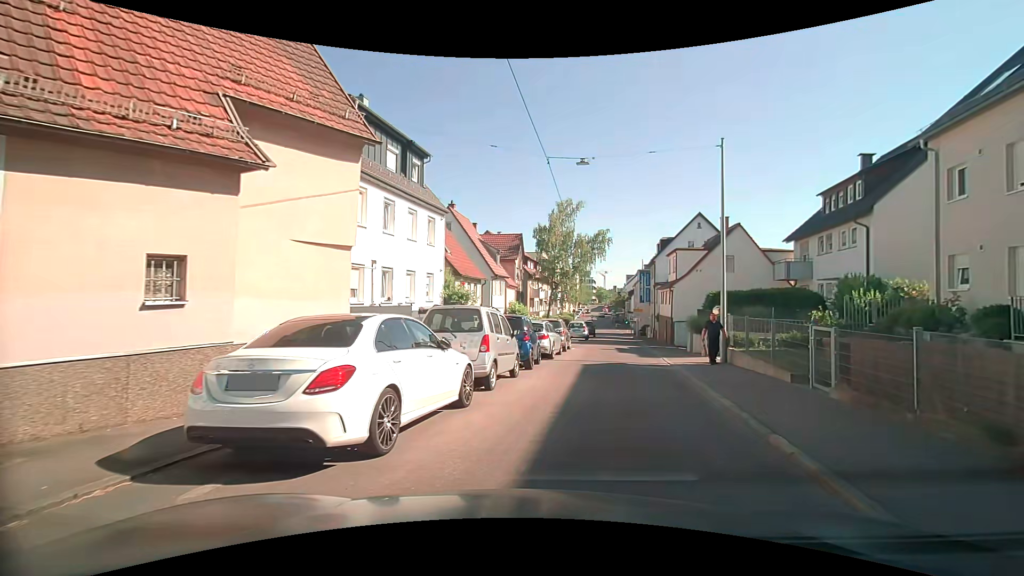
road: tertiary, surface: asphalt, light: Day
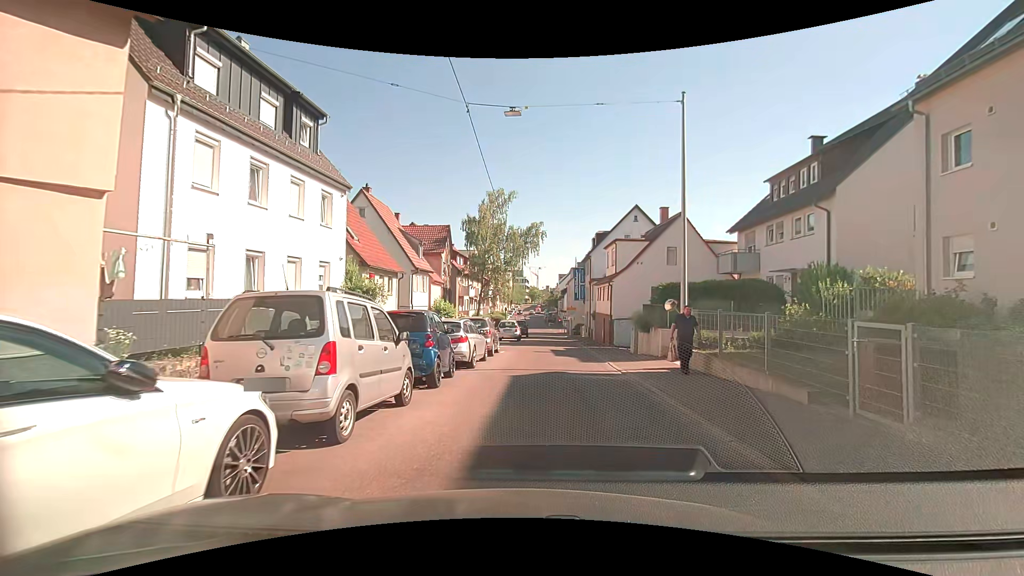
(+0.4, +4.2) m; +8°
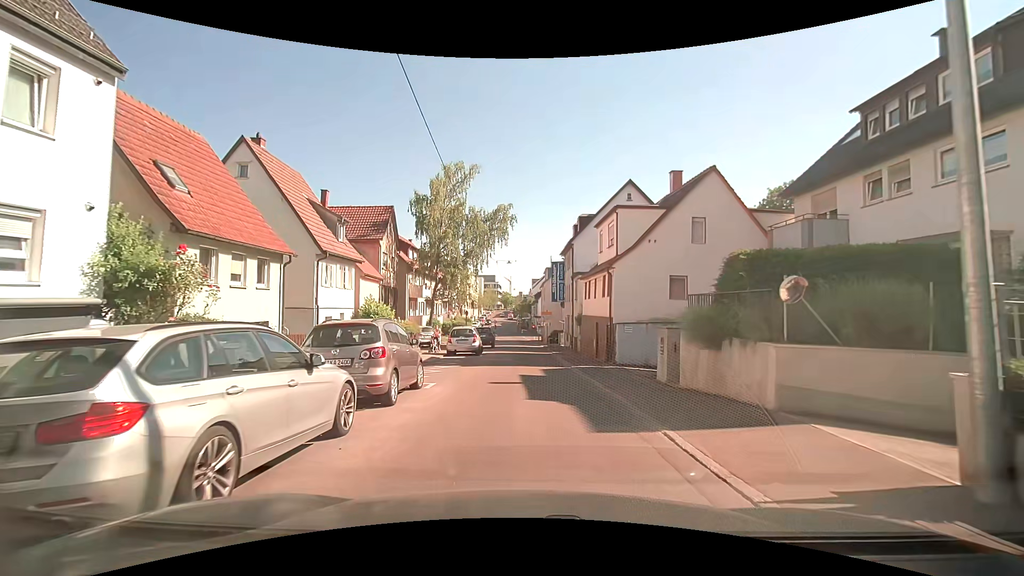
(+0.6, +10.7) m; +3°
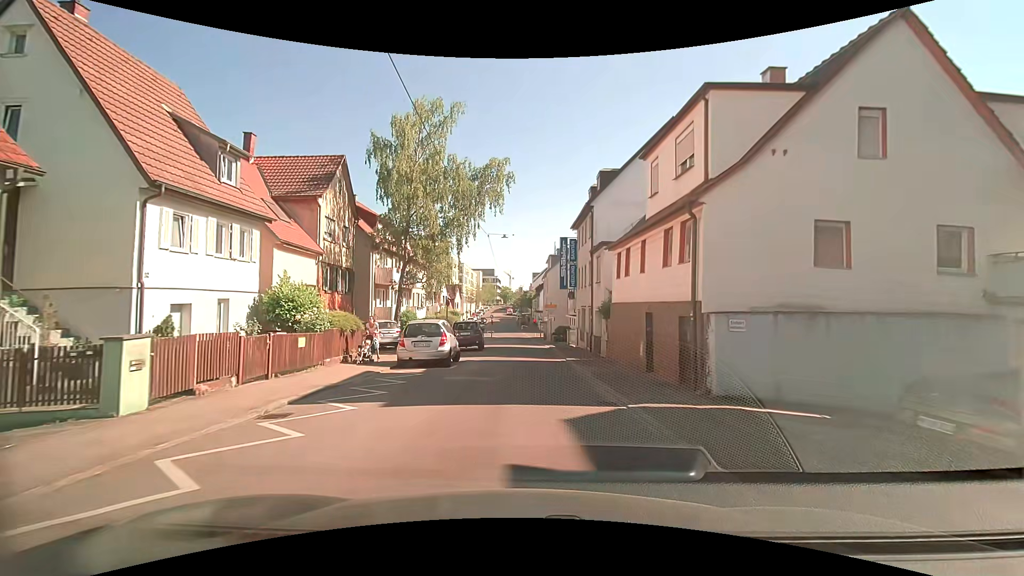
(0.0, +10.6) m; -1°
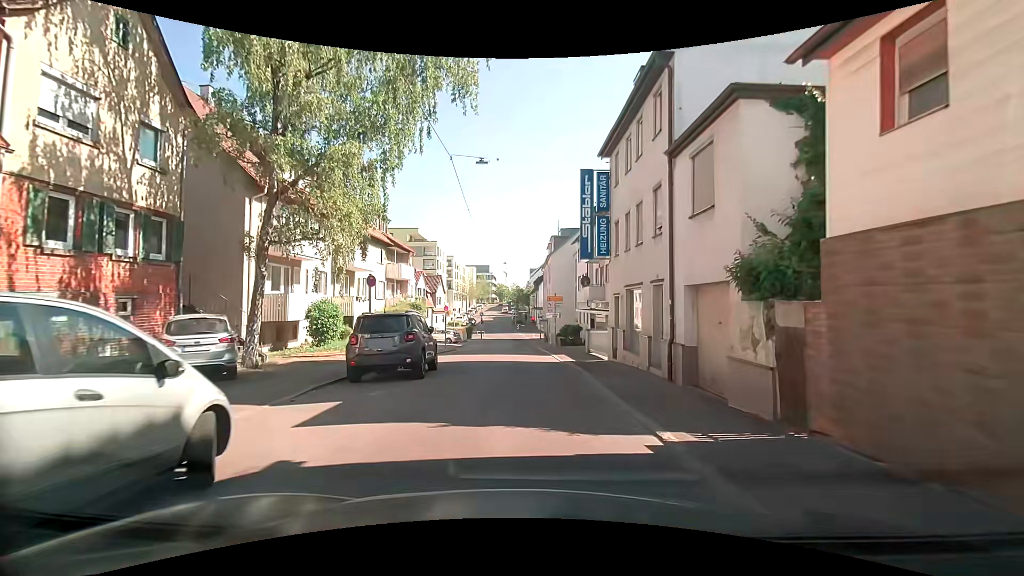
(+0.3, +15.0) m; 0°
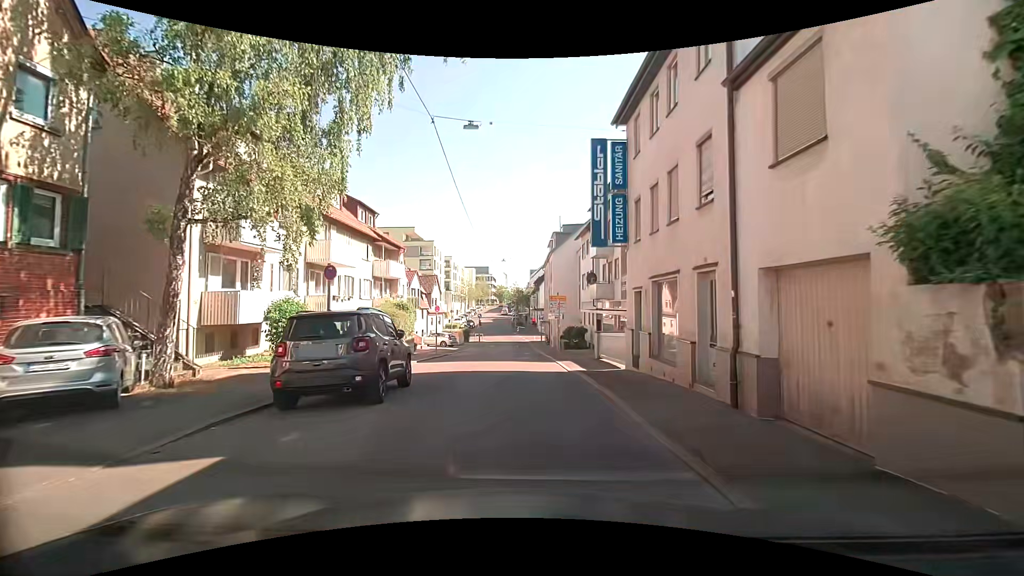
(0.0, +3.5) m; 0°
